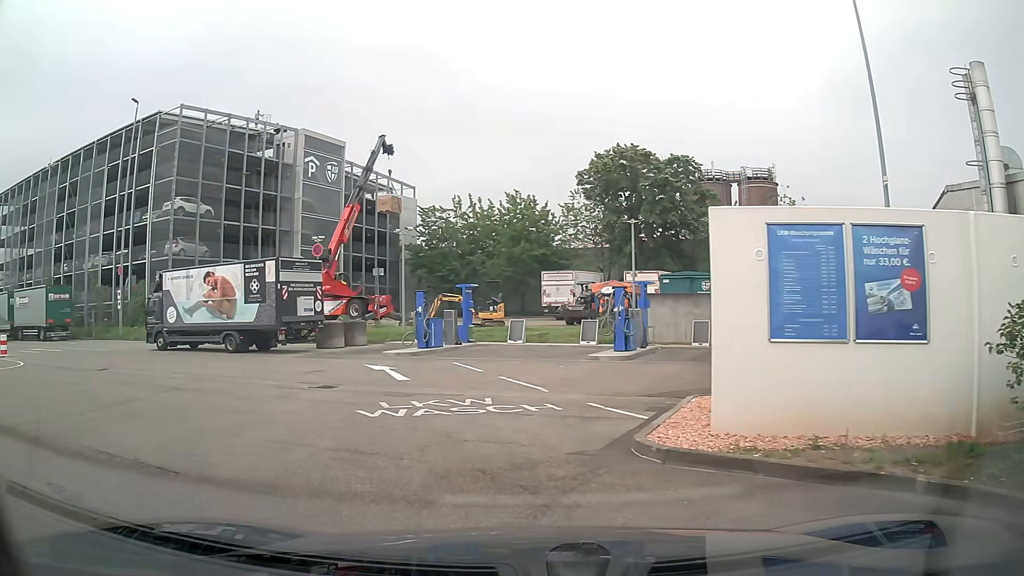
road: service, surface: asphalt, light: Day
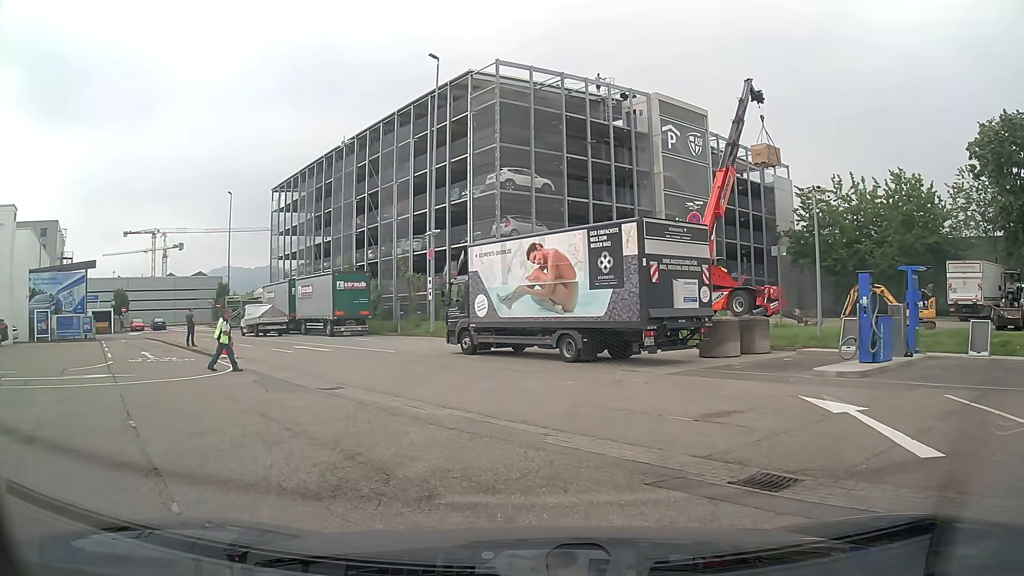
(-2.4, +8.6) m; -30°
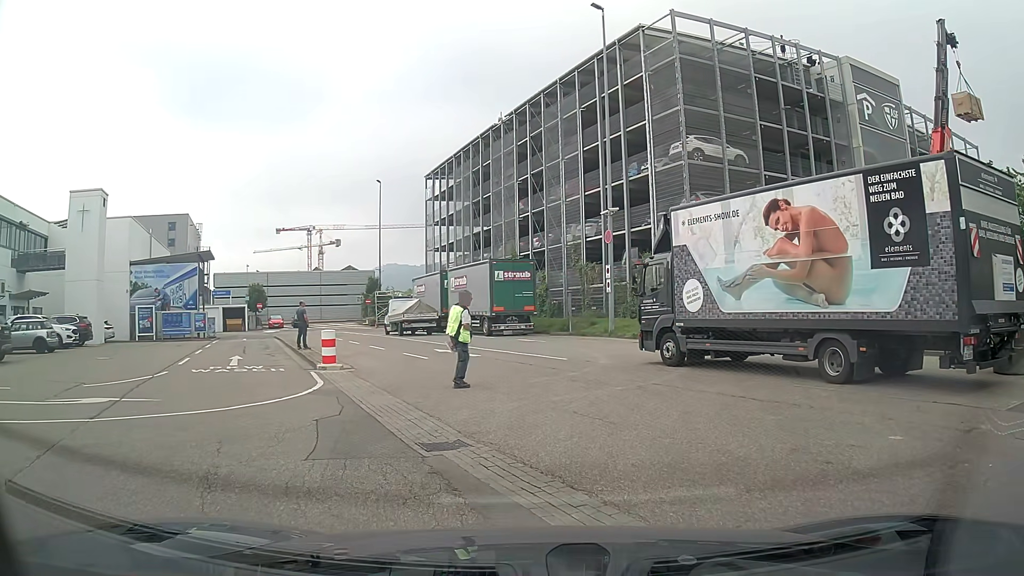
(-0.9, +6.5) m; -14°
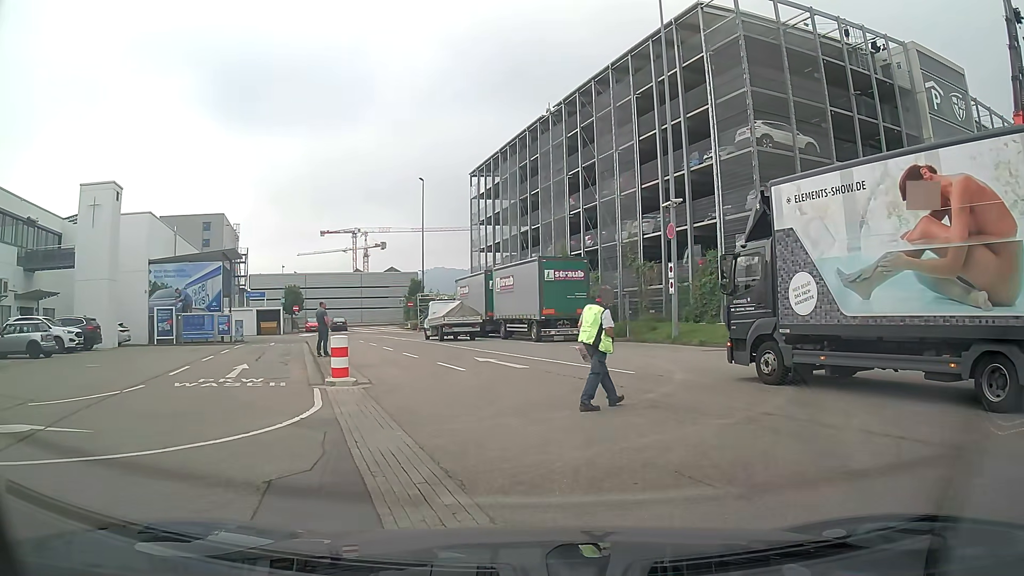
(-0.2, +3.4) m; -6°
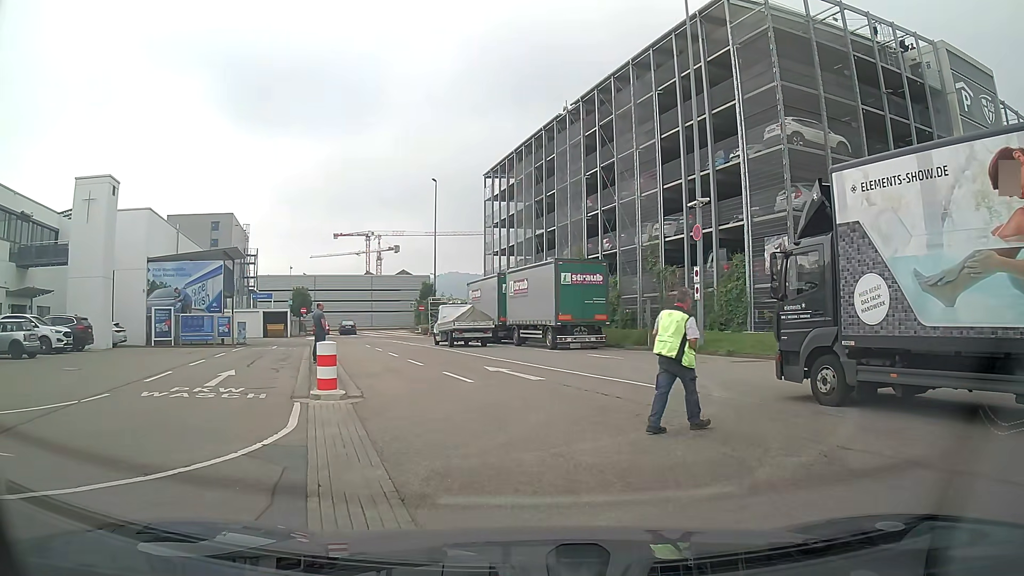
(0.0, +1.9) m; 0°
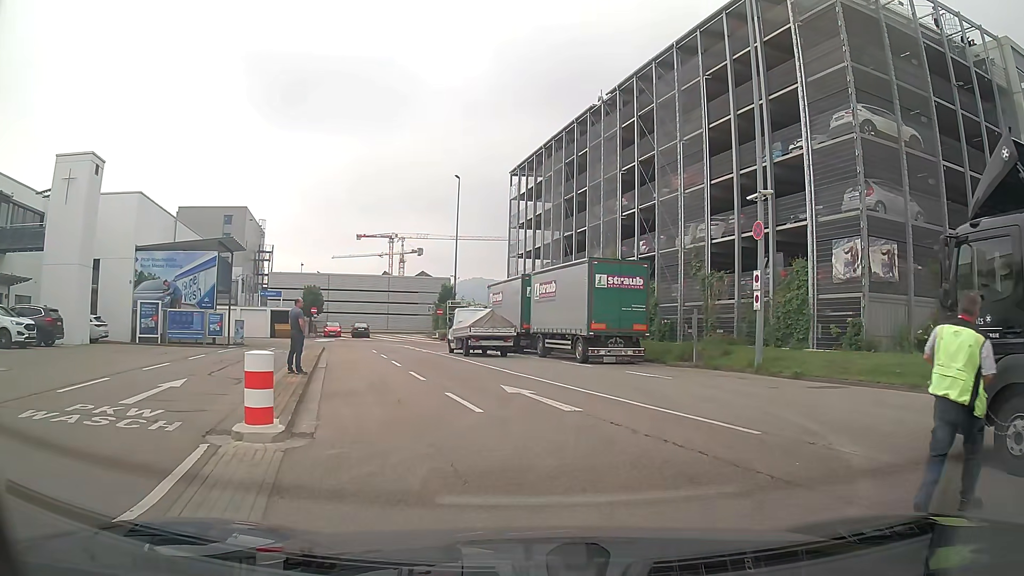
(-0.1, +4.3) m; -2°
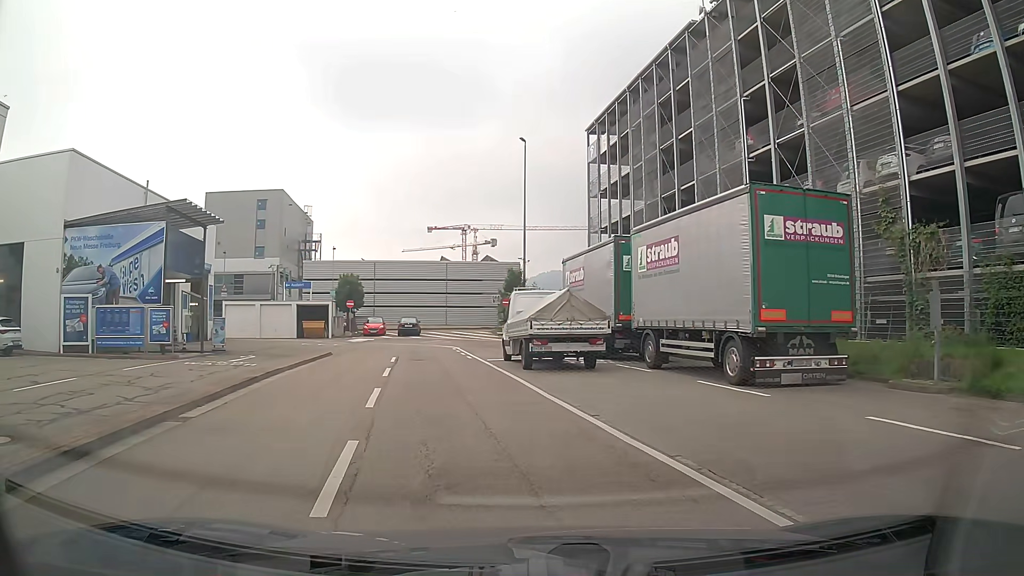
(-0.3, +12.5) m; -7°
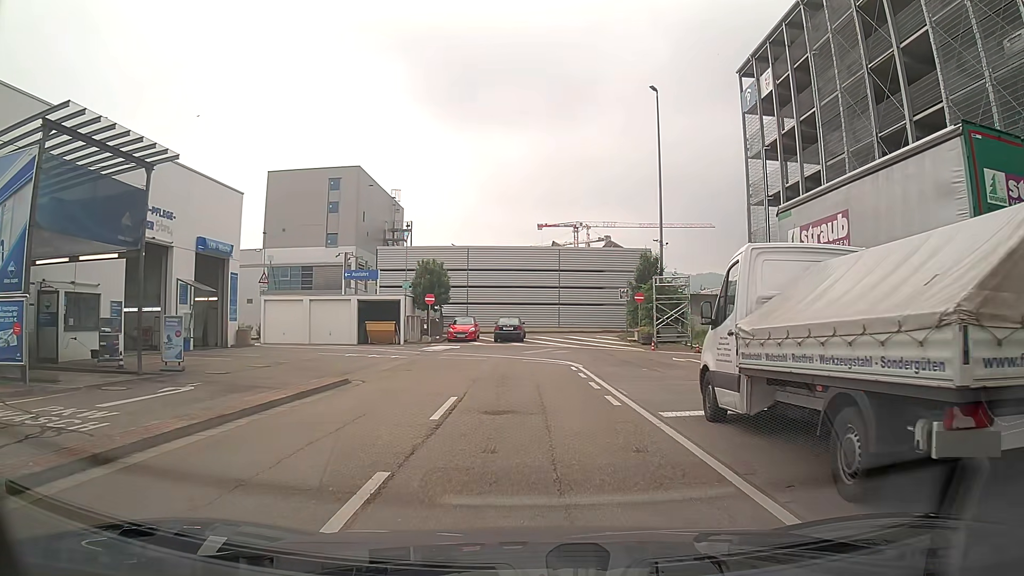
(-1.3, +13.5) m; -8°
